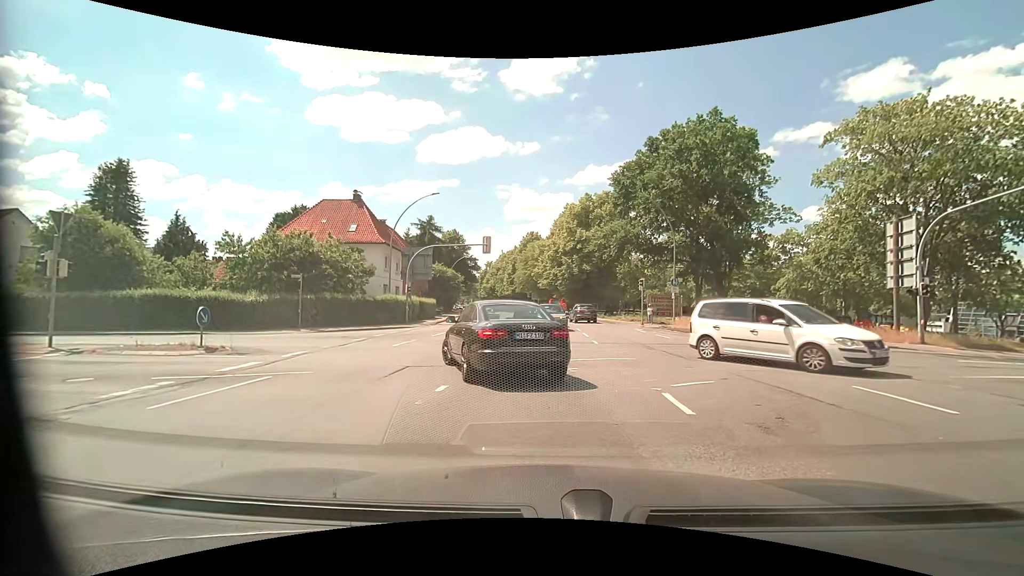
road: primary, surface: asphalt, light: Day
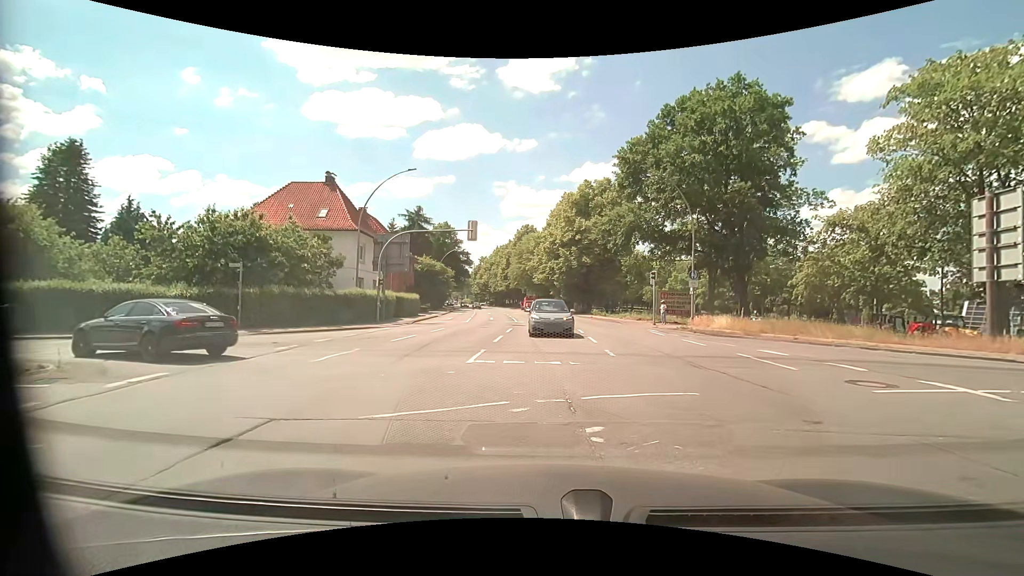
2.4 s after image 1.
(+0.1, +5.6) m; +2°
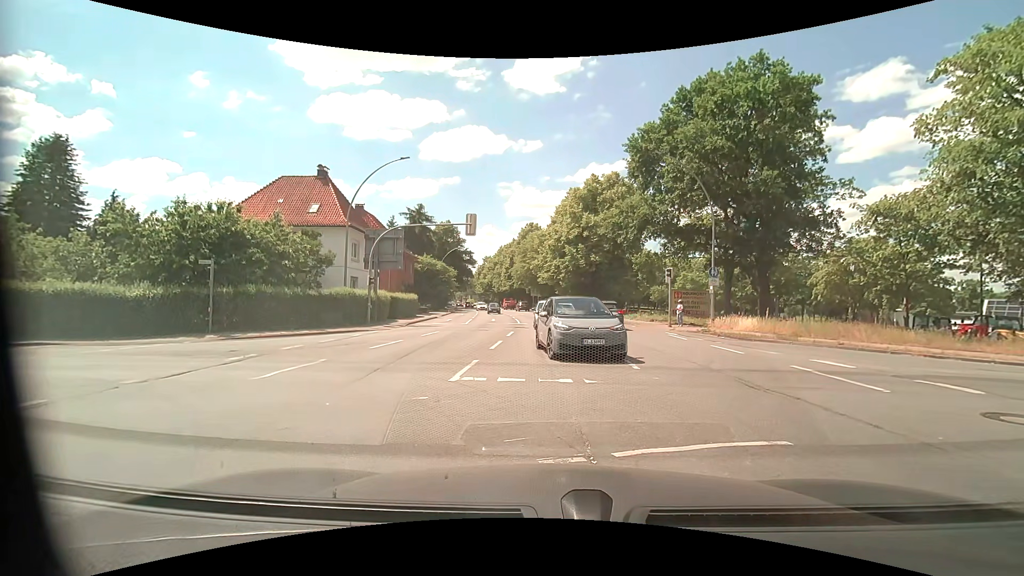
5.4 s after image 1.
(-0.1, +2.6) m; -3°
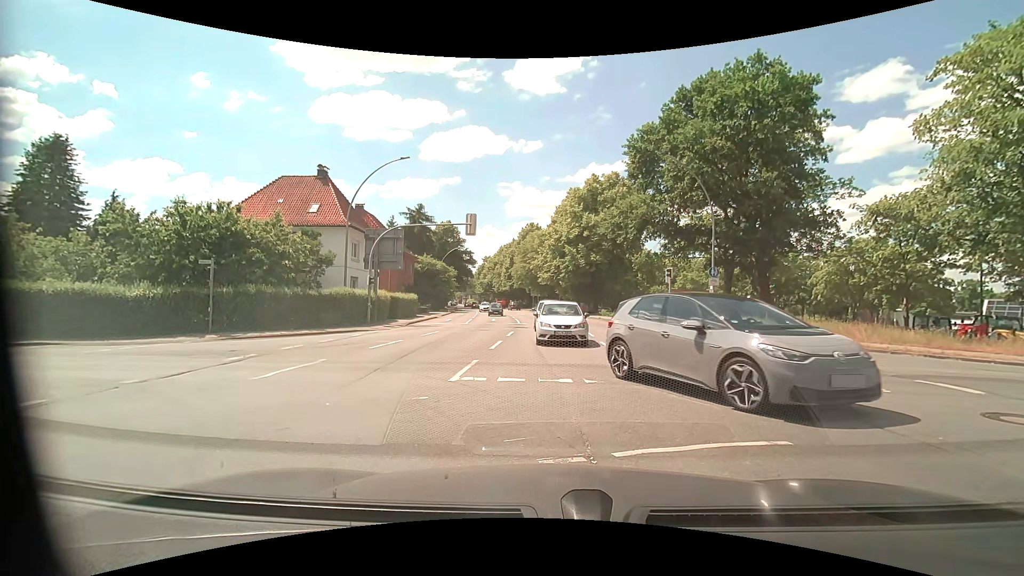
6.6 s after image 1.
(0.0, 0.0) m; 0°
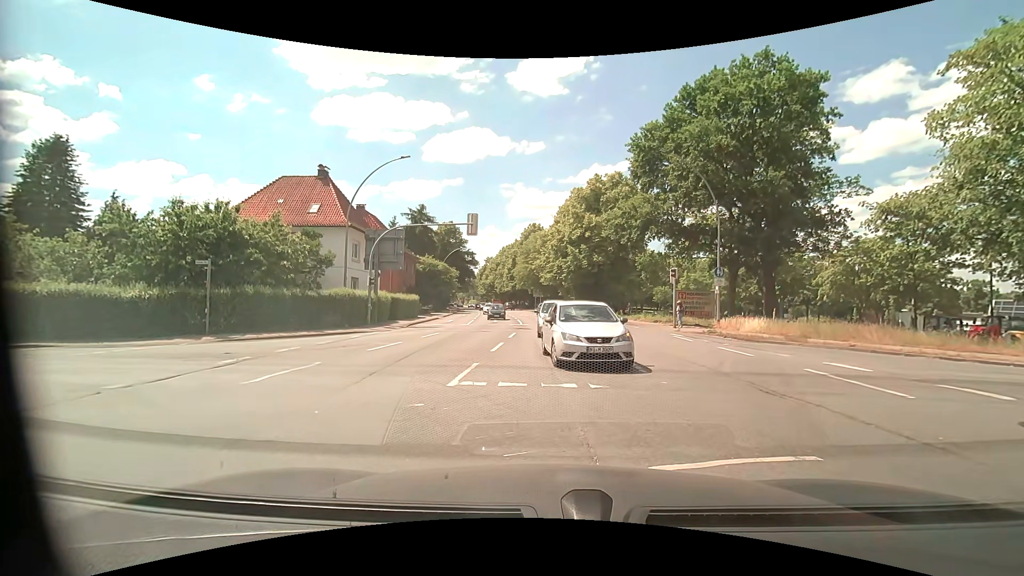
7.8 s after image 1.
(0.0, +0.4) m; 0°
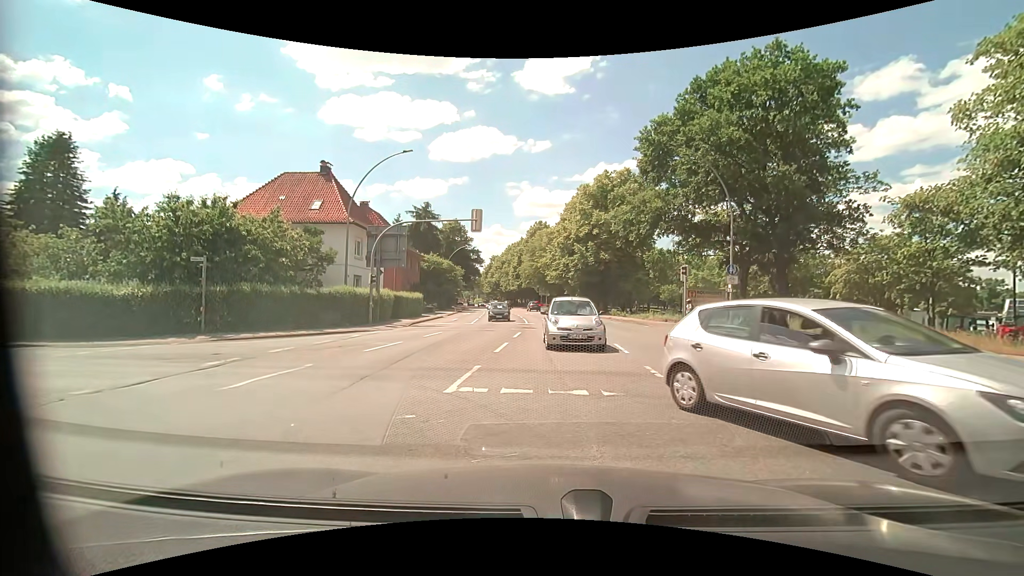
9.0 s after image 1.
(0.0, +0.8) m; 0°
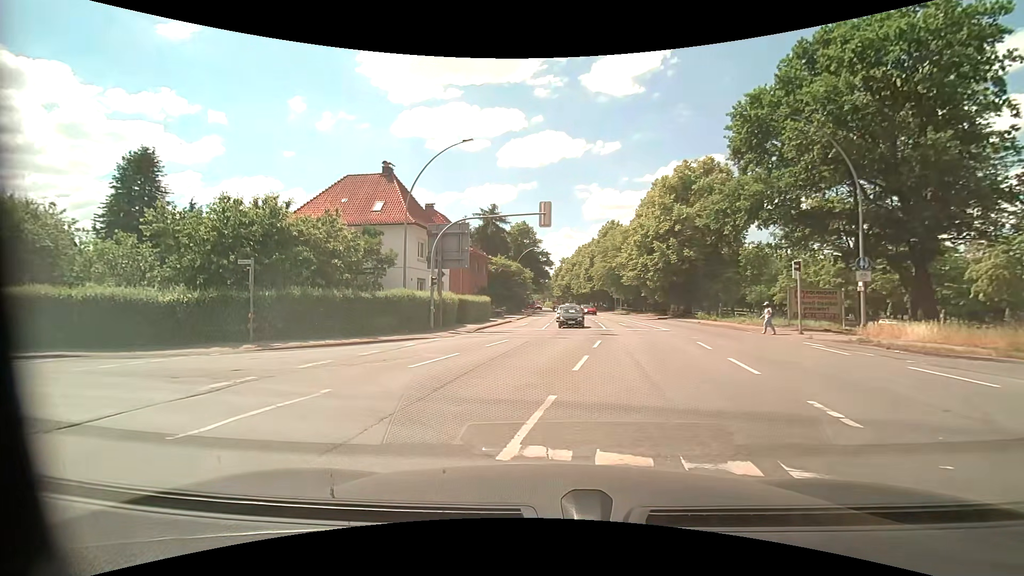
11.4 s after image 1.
(-0.1, +3.3) m; -7°
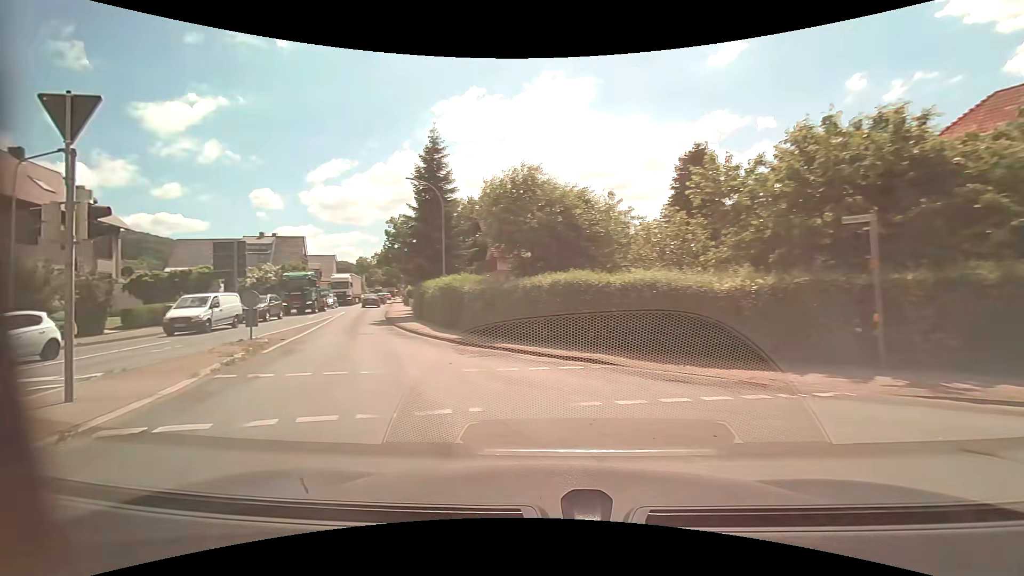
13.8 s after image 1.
(-4.2, +9.0) m; -55°
(-3, +10) (-7, +19) (-11, +28) (-15, +37) (-19, +46) (-22, +56) (-25, +65) (-28, +75) (-31, +84) (-35, +94) m
